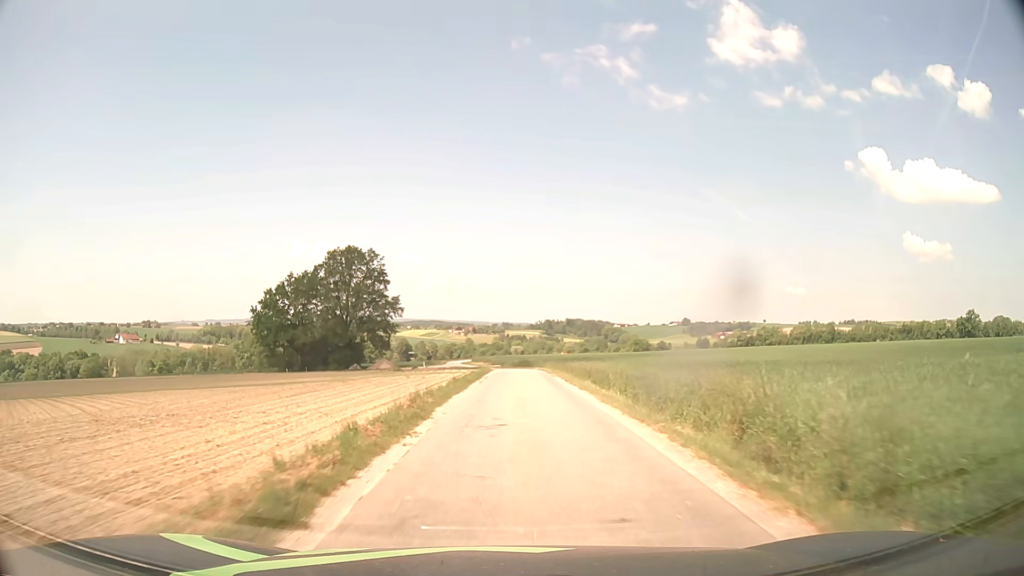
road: unclassified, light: Day
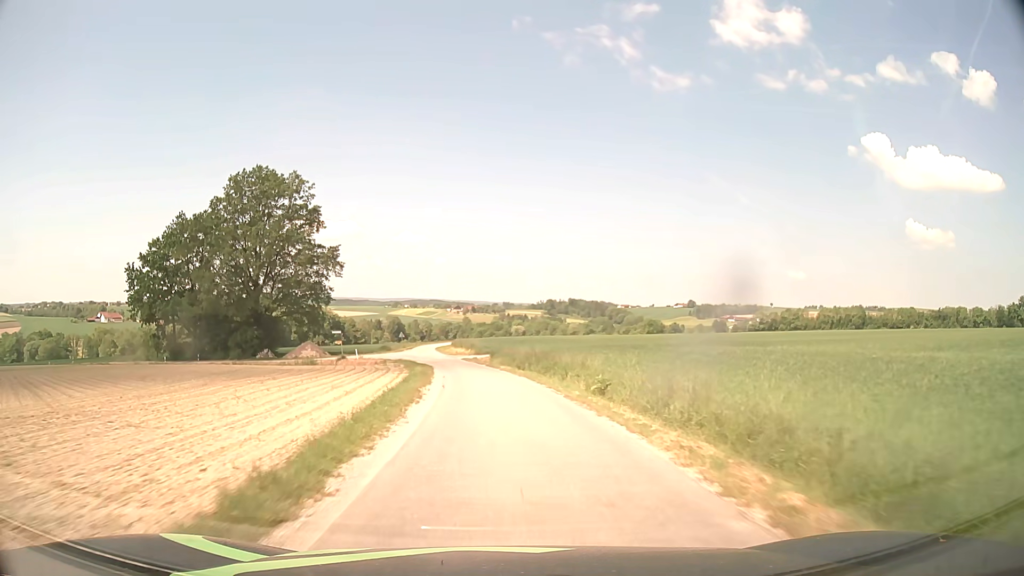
(+0.7, +47.9) m; 0°
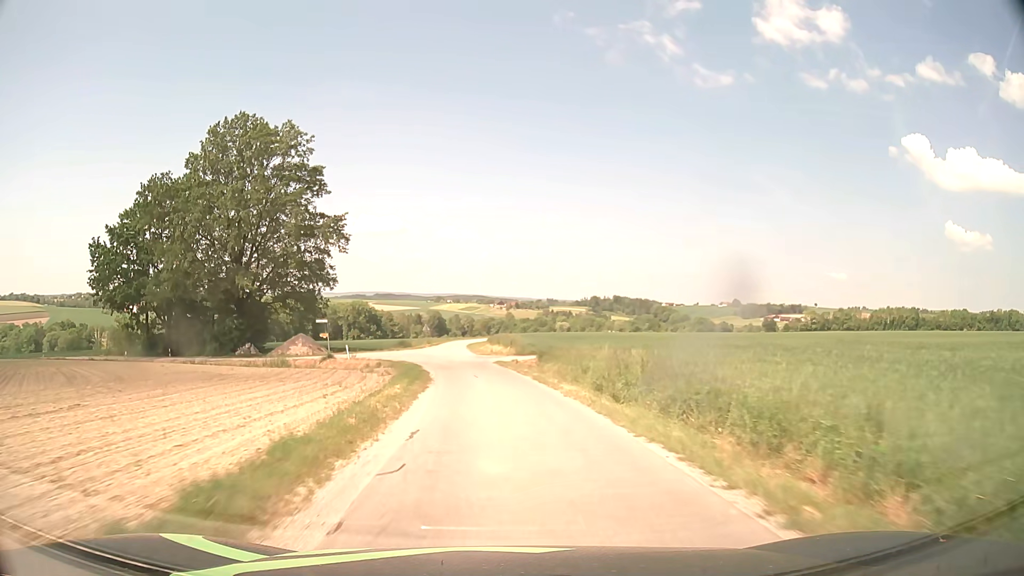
(-0.5, +18.7) m; -3°
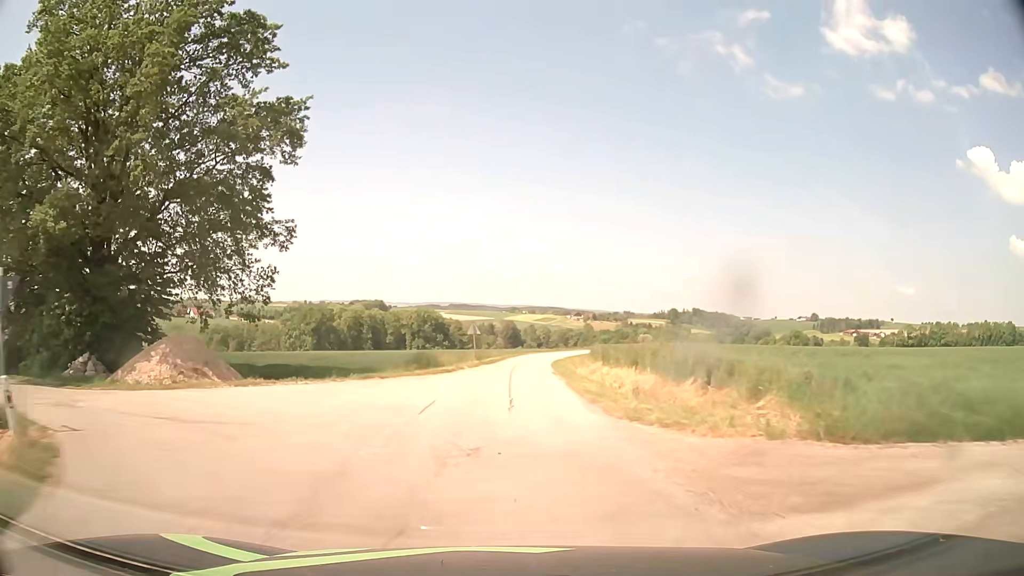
(-2.5, +37.2) m; -6°
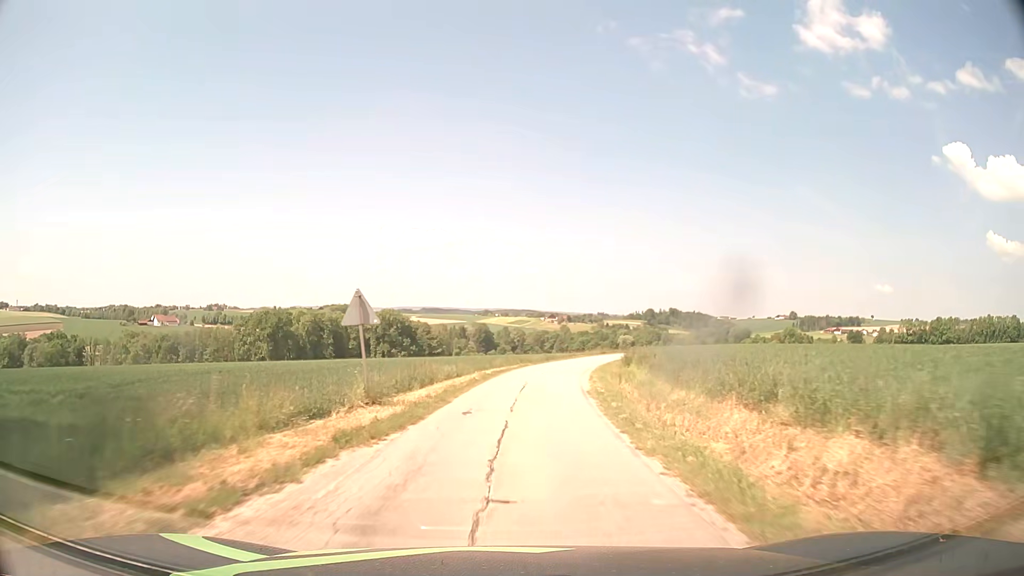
(+0.3, +28.0) m; +2°
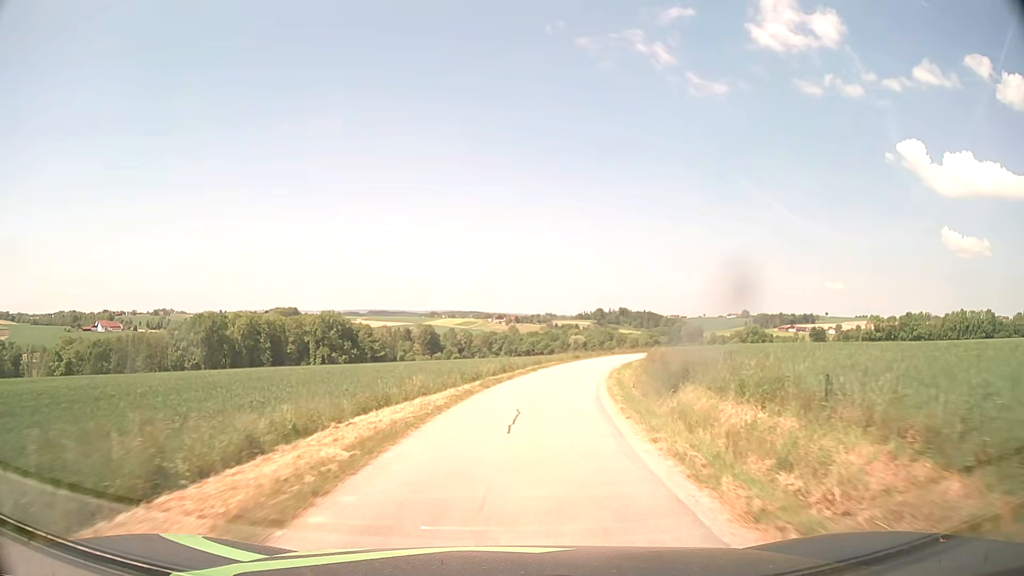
(+0.6, +18.6) m; +4°
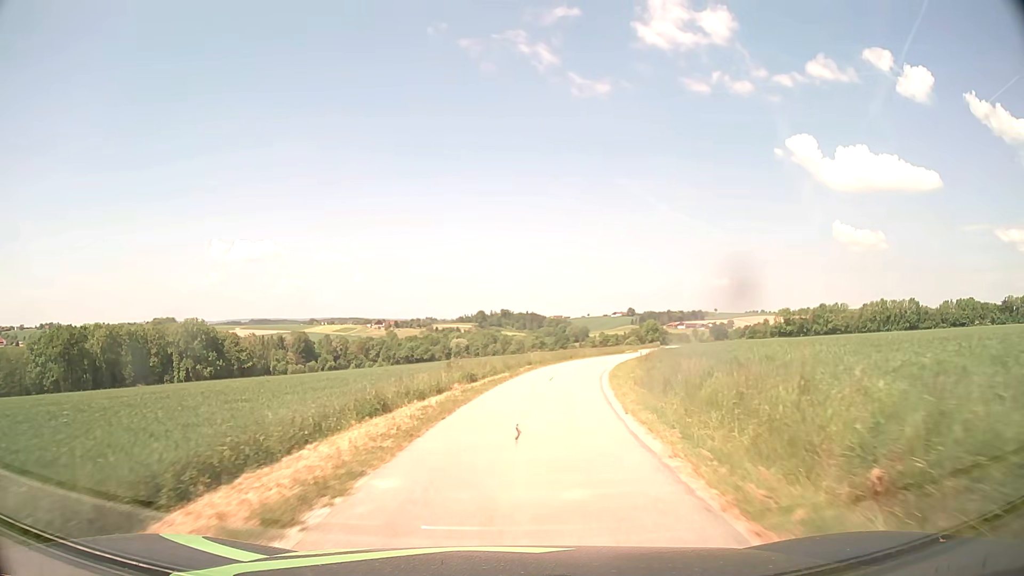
(+2.3, +27.9) m; +10°
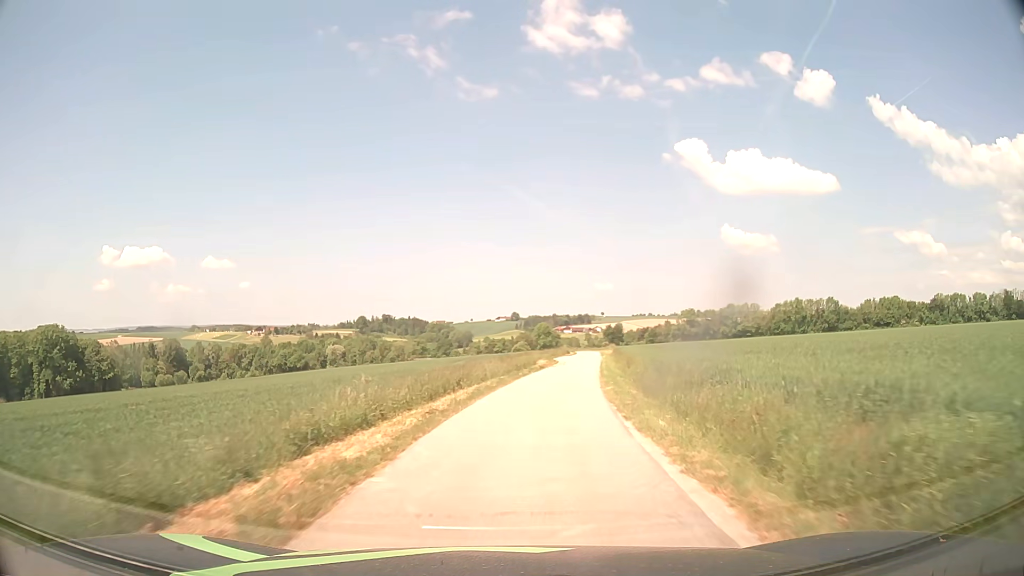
(+2.5, +28.6) m; +10°
(0, +10) (+1, +20) (+2, +30) (+4, +40) (+5, +50) (+7, +60) (+8, +69) (+9, +79) (+11, +89) (+12, +99) m
